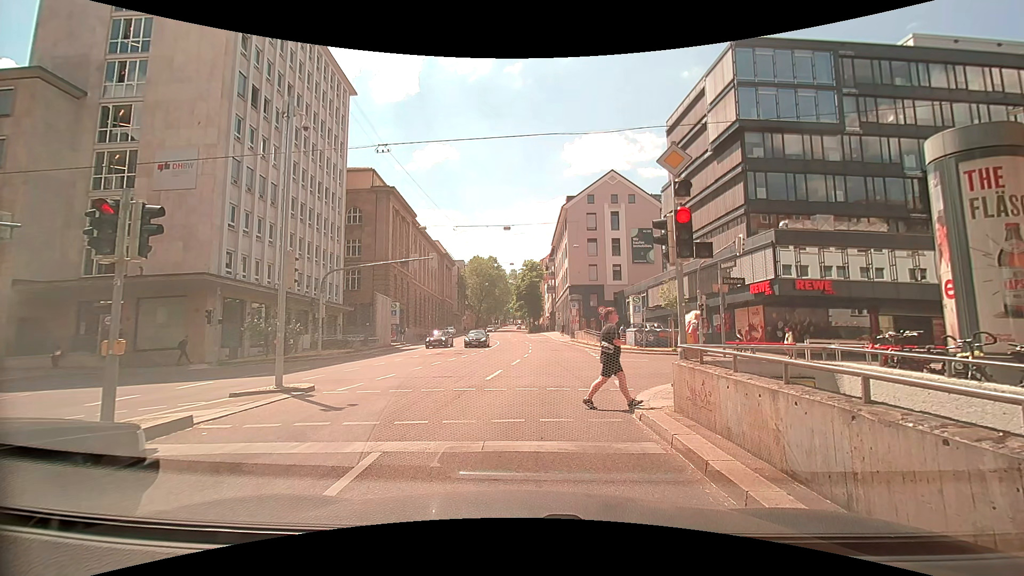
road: secondary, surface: asphalt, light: Day
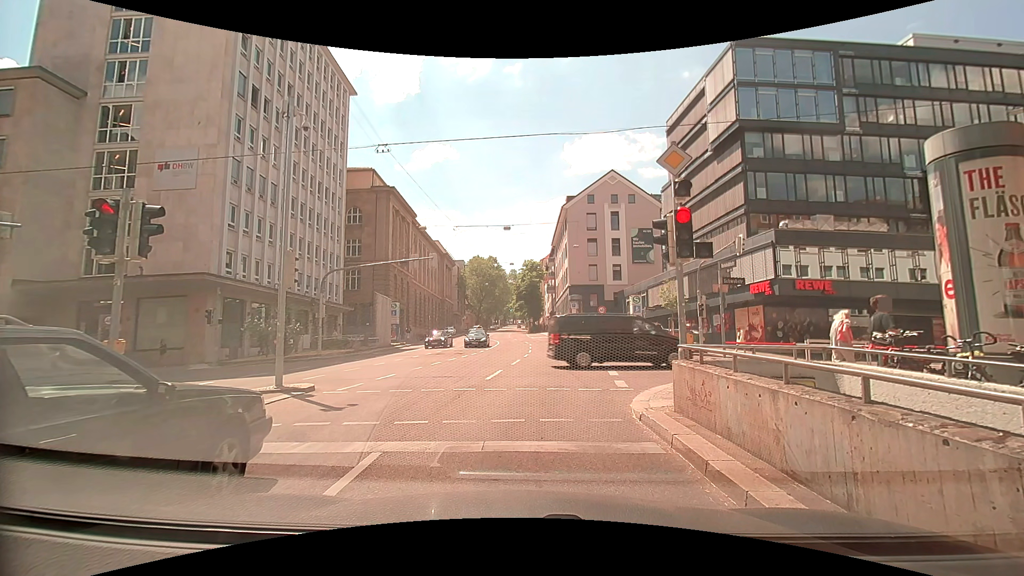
(0.0, 0.0) m; 0°
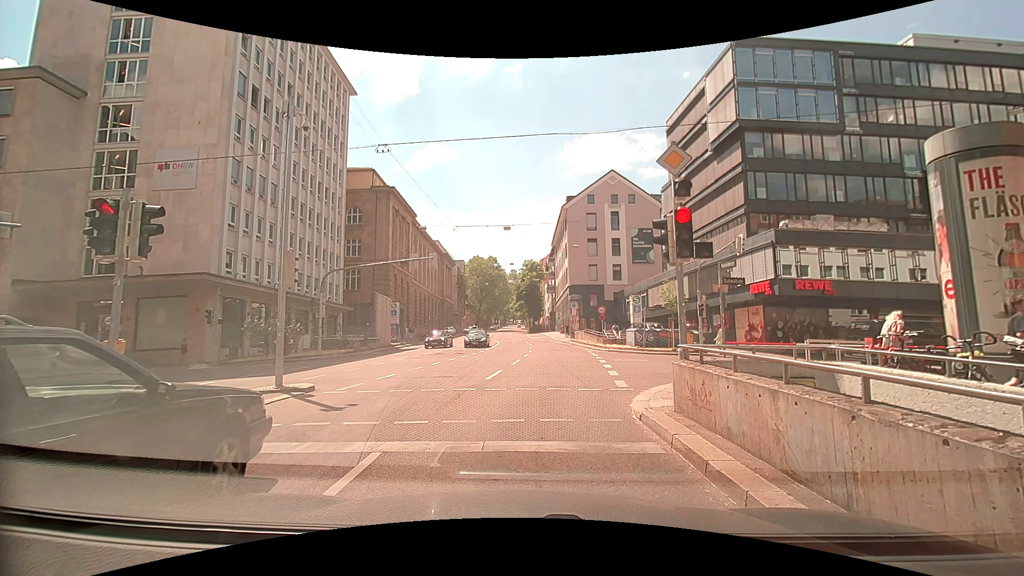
(0.0, 0.0) m; 0°
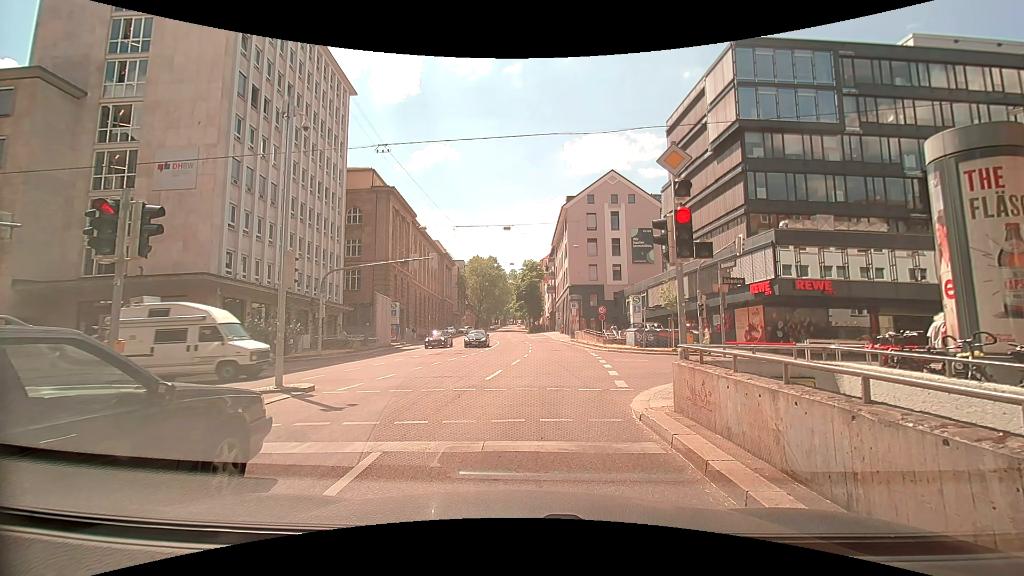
(0.0, 0.0) m; 0°
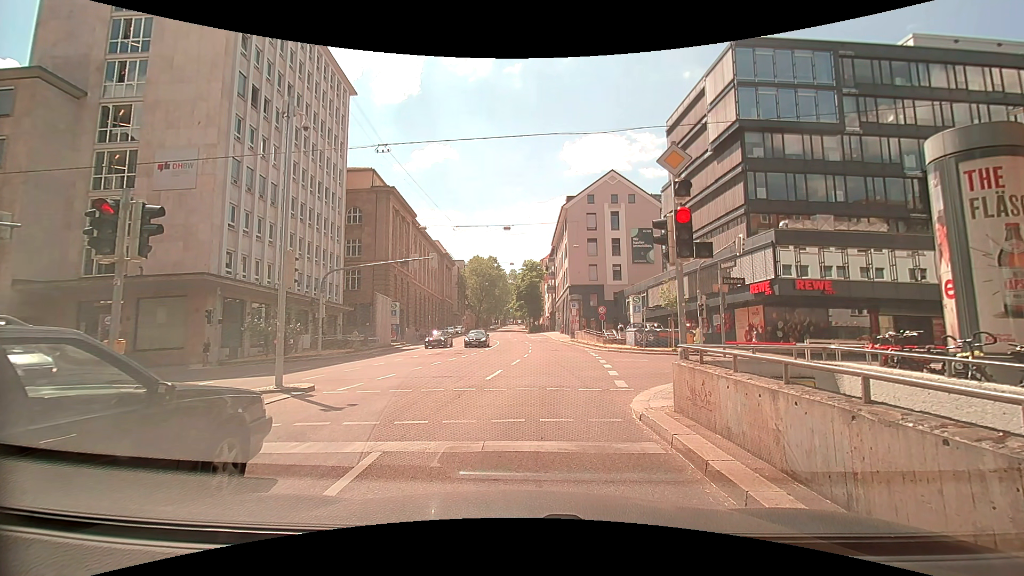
(0.0, 0.0) m; 0°
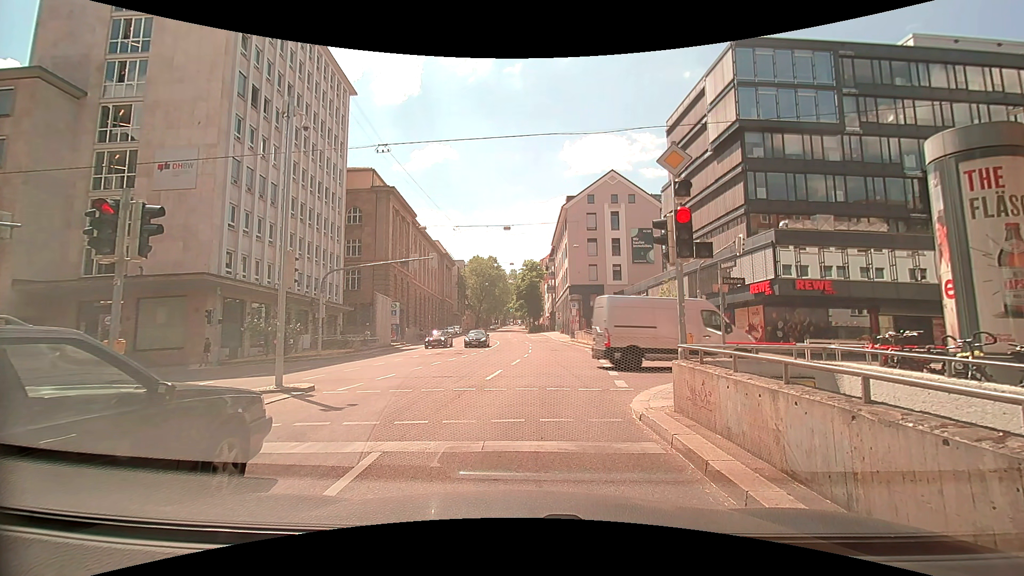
(0.0, 0.0) m; 0°
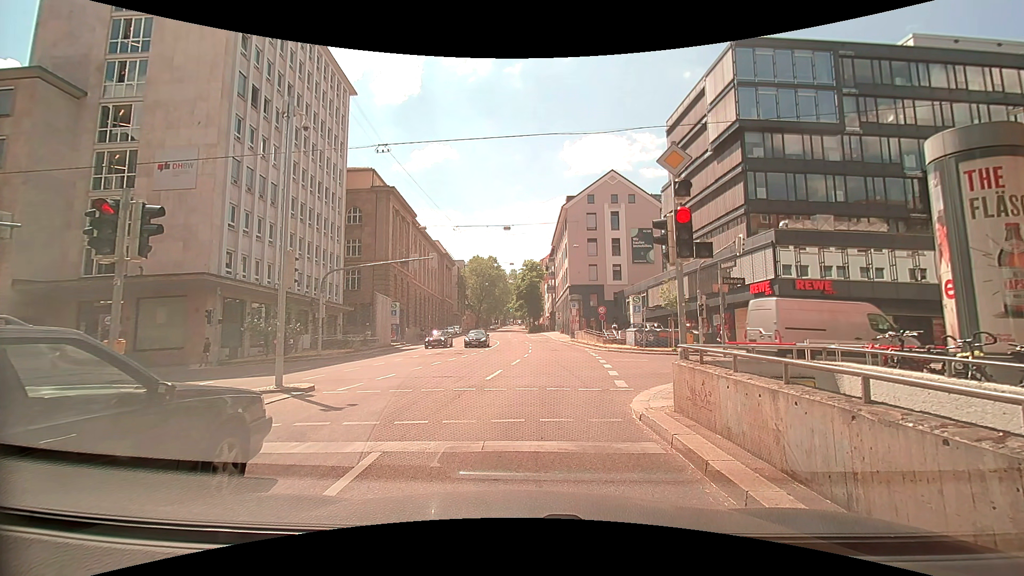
(0.0, 0.0) m; 0°
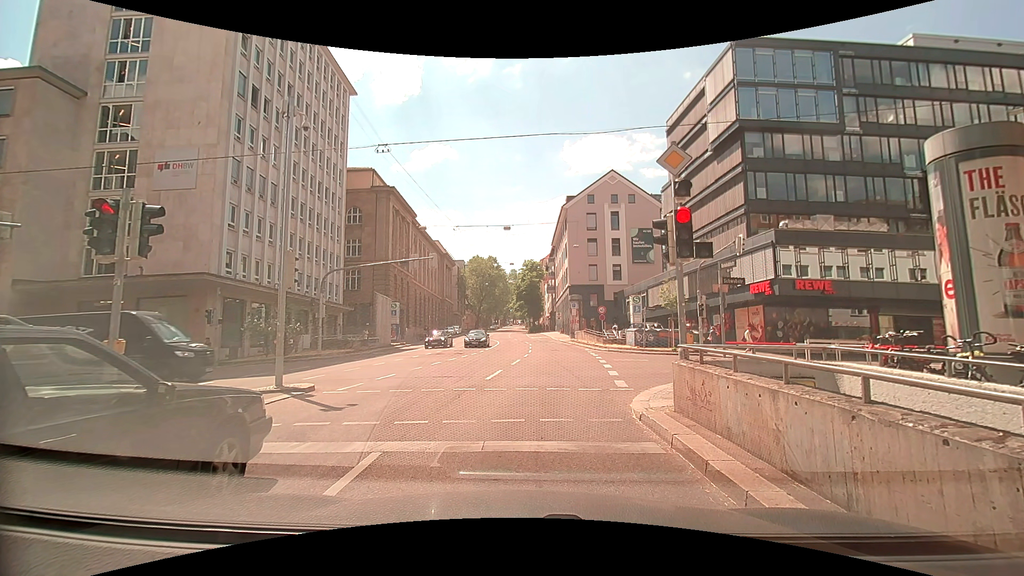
(0.0, 0.0) m; 0°
